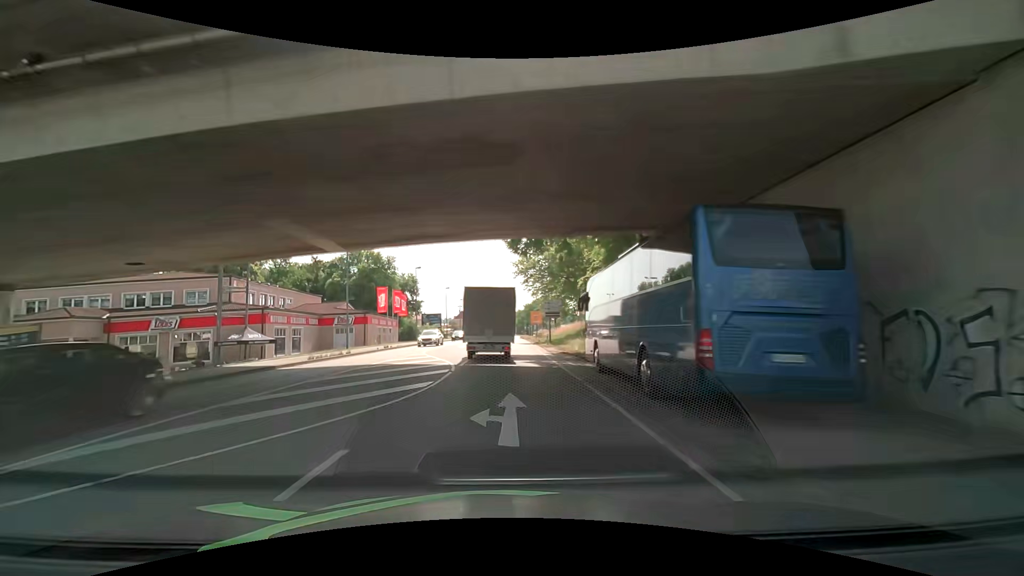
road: primary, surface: asphalt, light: Day
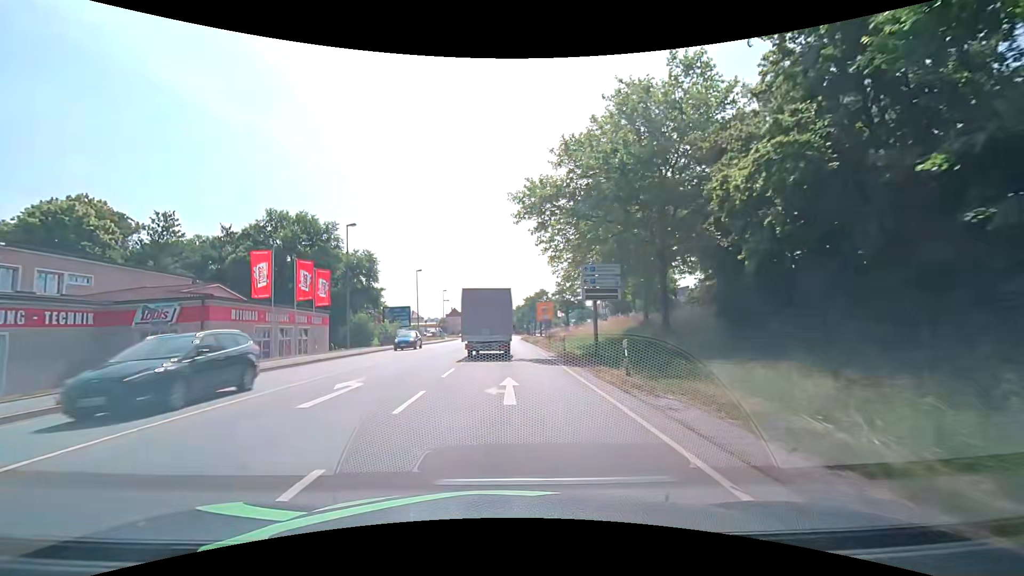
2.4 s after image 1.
(0.0, +28.6) m; +1°
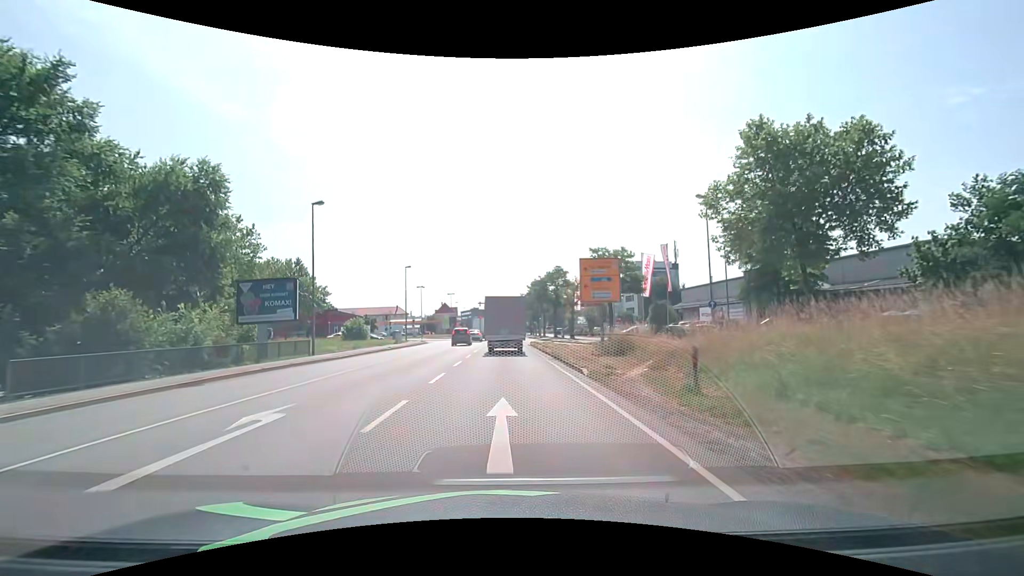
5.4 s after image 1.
(-0.3, +37.4) m; 0°
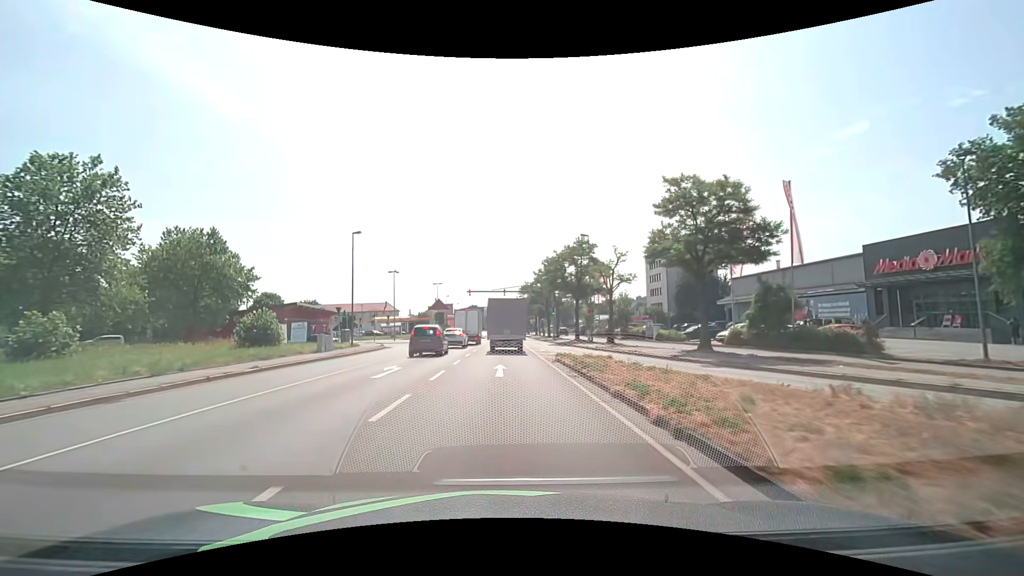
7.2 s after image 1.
(0.0, +23.2) m; 0°
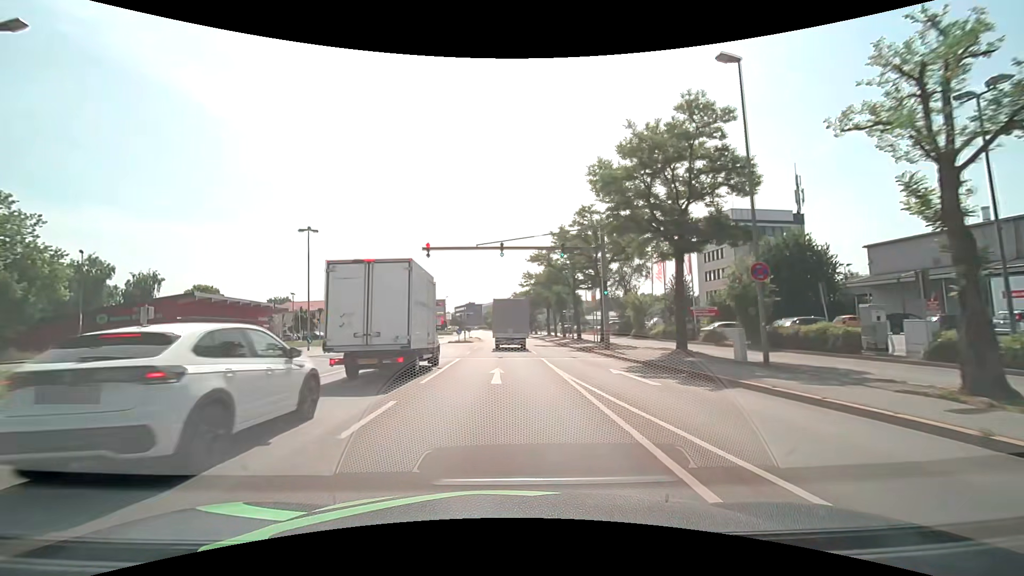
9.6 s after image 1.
(+0.1, +31.2) m; 0°
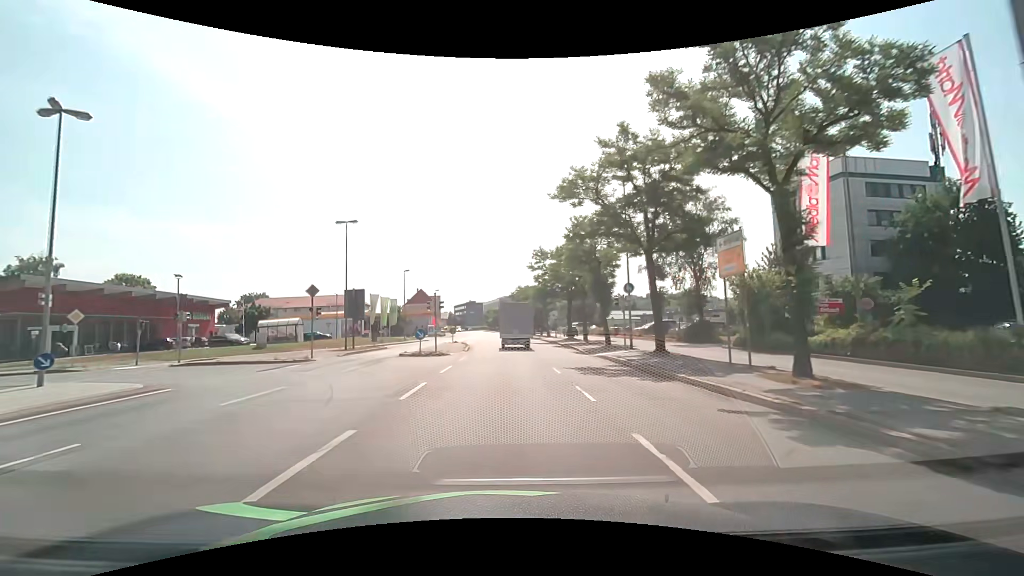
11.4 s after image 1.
(-0.2, +23.5) m; -1°
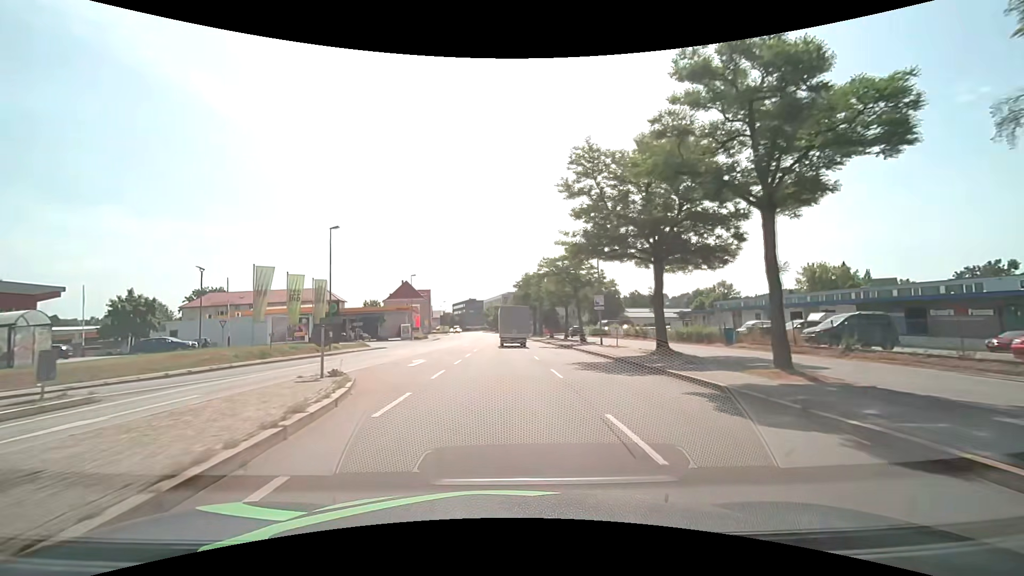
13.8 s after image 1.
(+0.2, +31.4) m; 0°
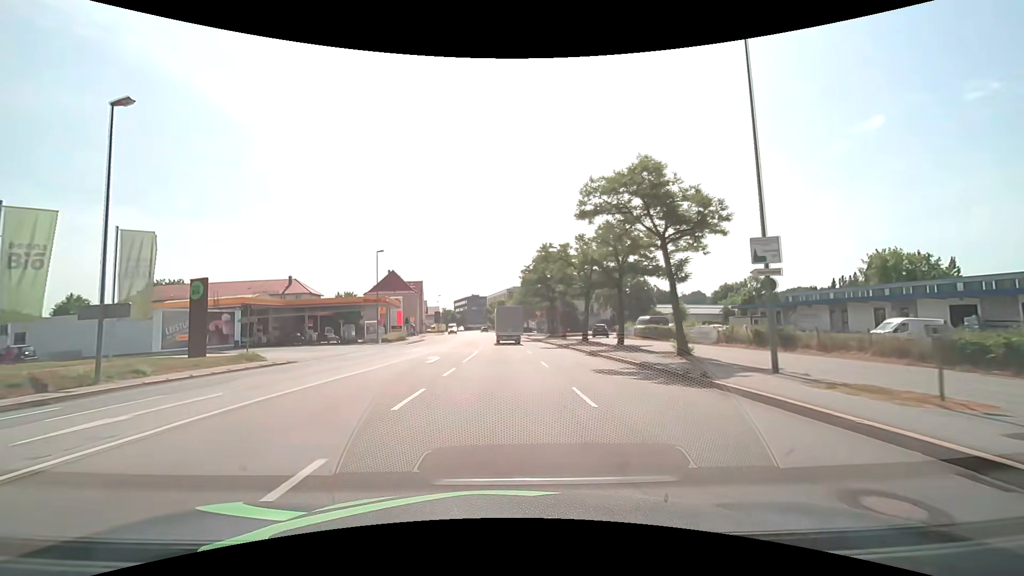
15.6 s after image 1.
(-0.1, +23.5) m; -1°
(0, +10) (0, +20) (0, +30) (-1, +40) (-1, +50) (-2, +60) (-2, +70) (-3, +80) (-4, +90) (-5, +100) m
